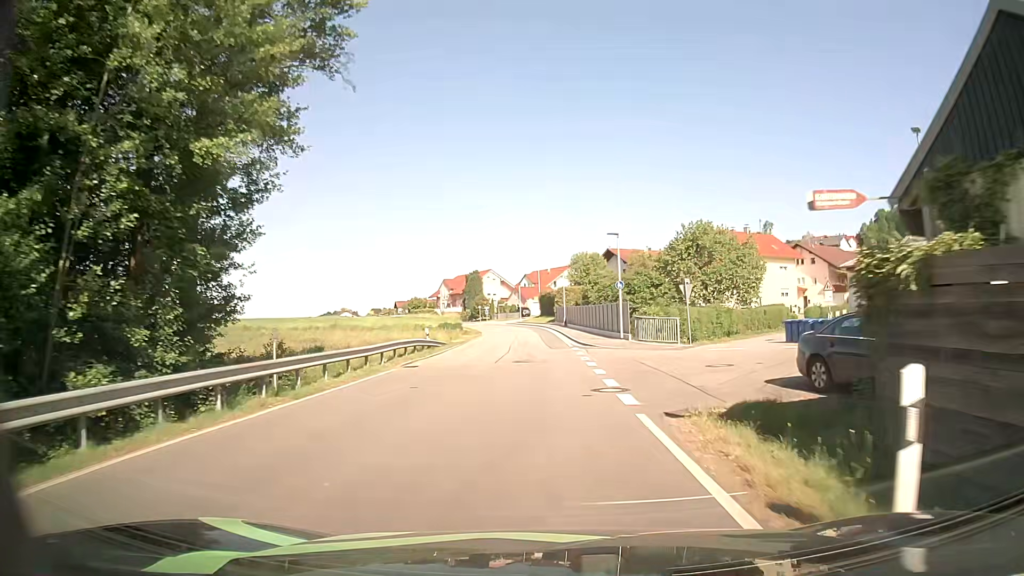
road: secondary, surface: asphalt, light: Day
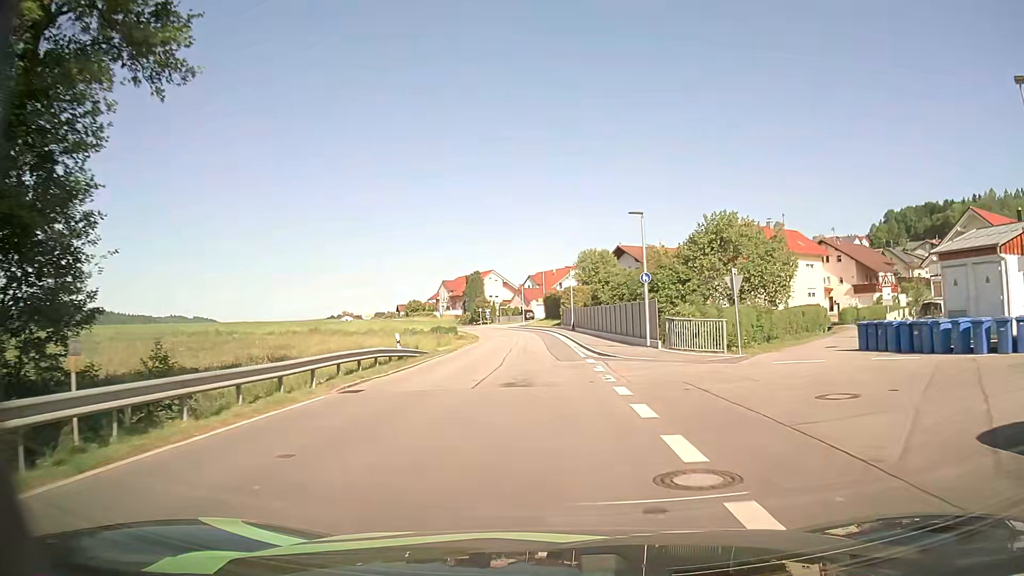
(-0.1, +7.5) m; 0°
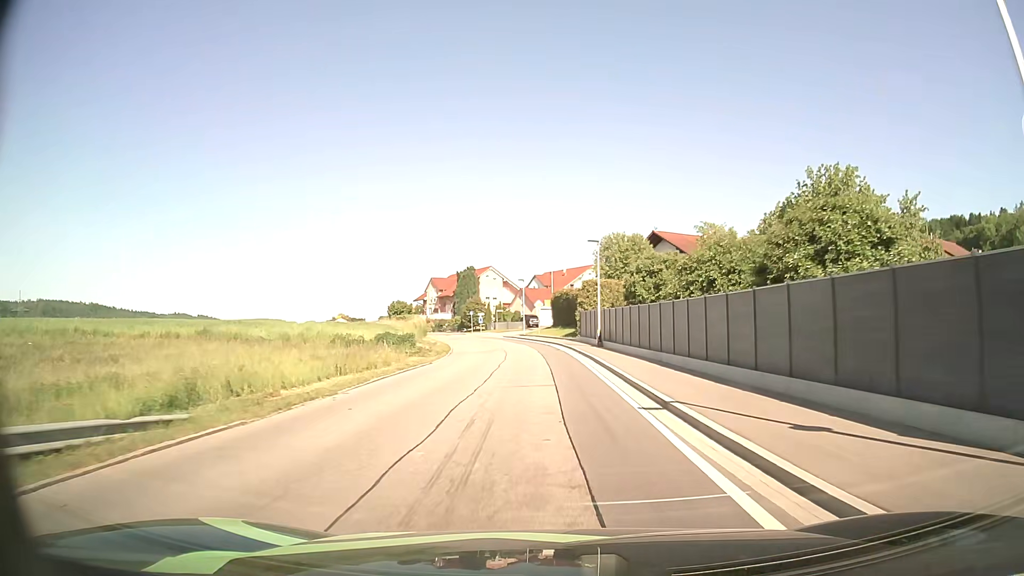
(-0.3, +22.4) m; -1°
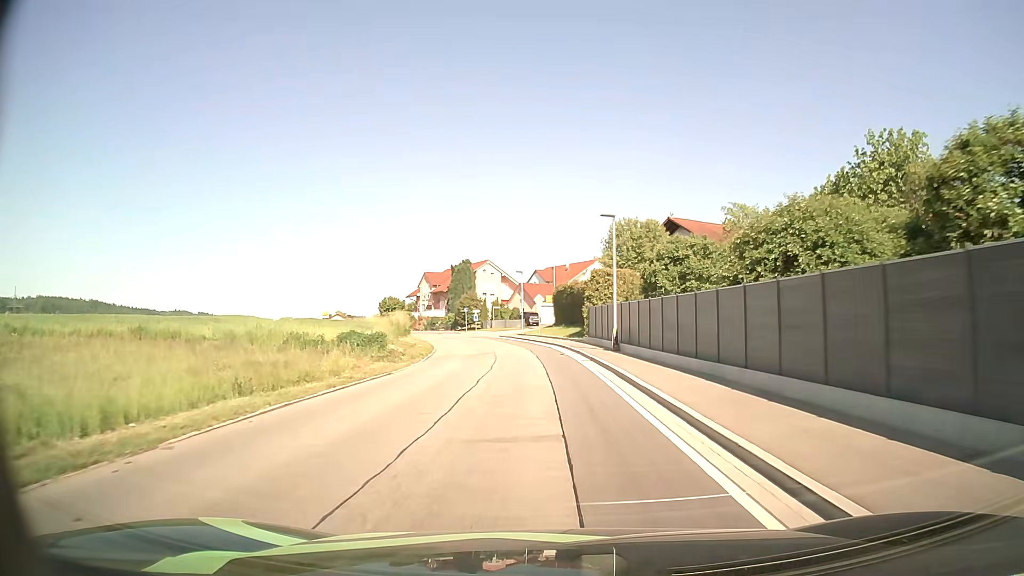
(0.0, +7.5) m; 0°
